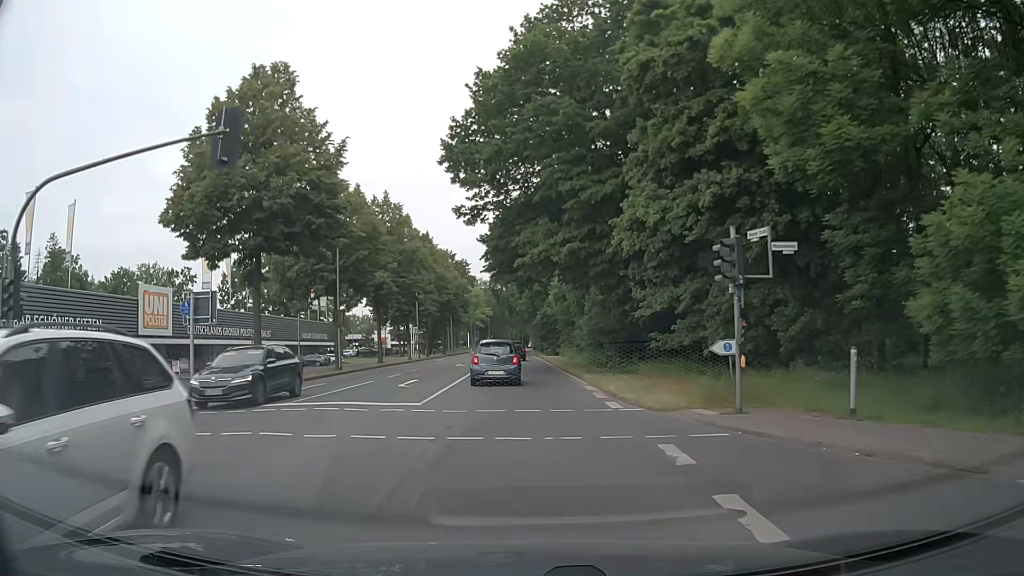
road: secondary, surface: asphalt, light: Day
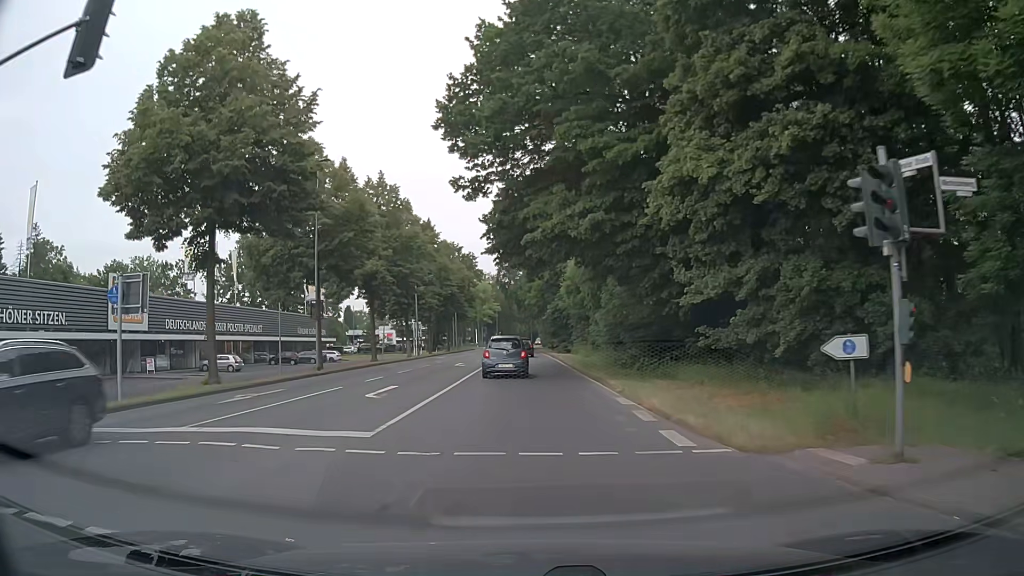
(-0.1, +5.8) m; -1°
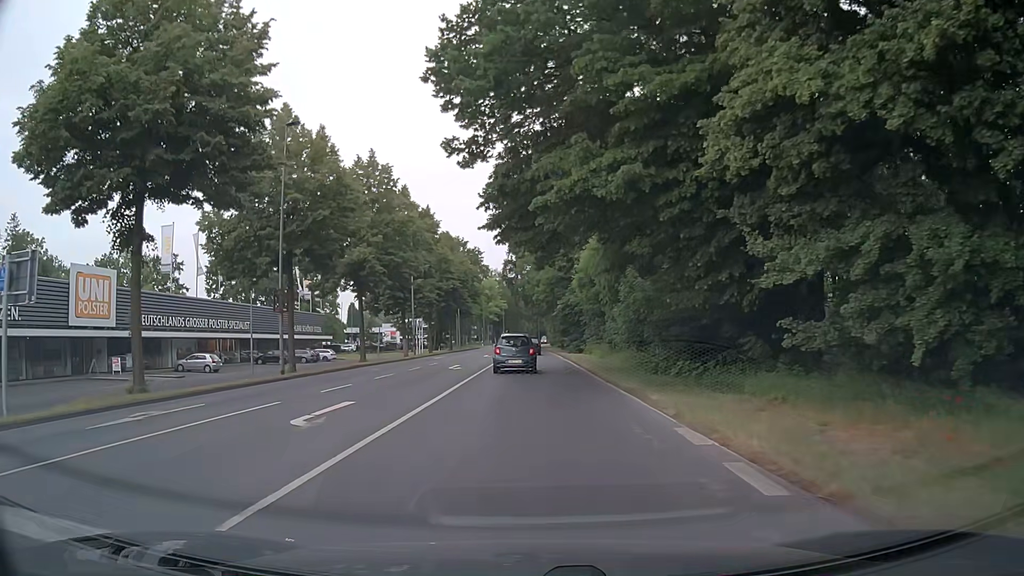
(0.0, +6.0) m; -1°
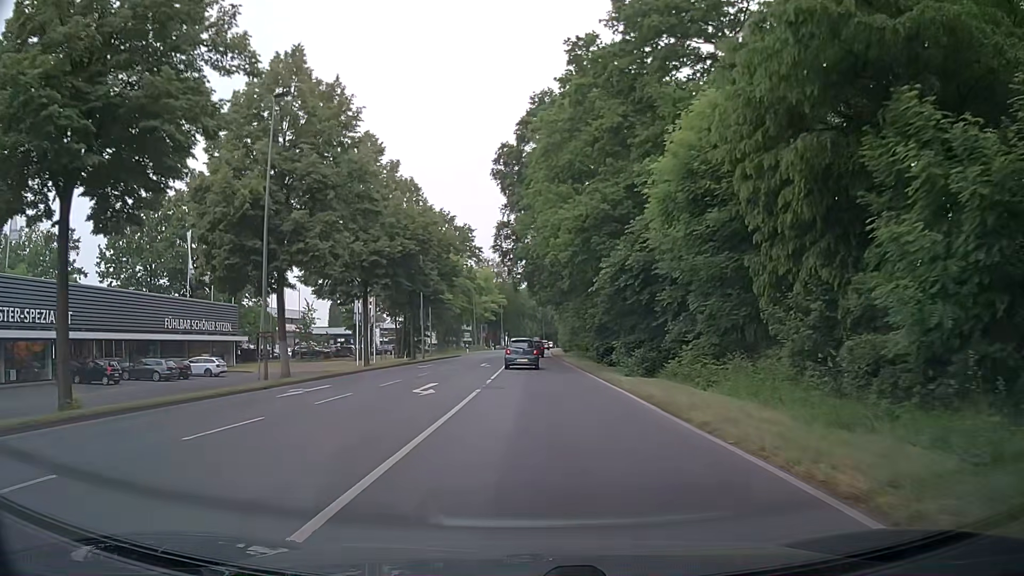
(-0.2, +32.9) m; 0°
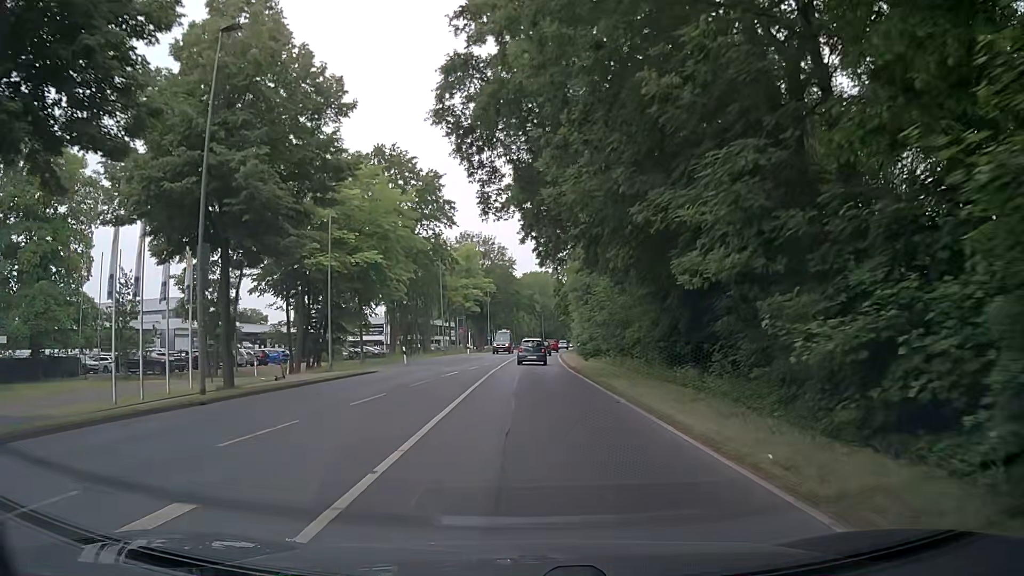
(+0.2, +36.6) m; 0°
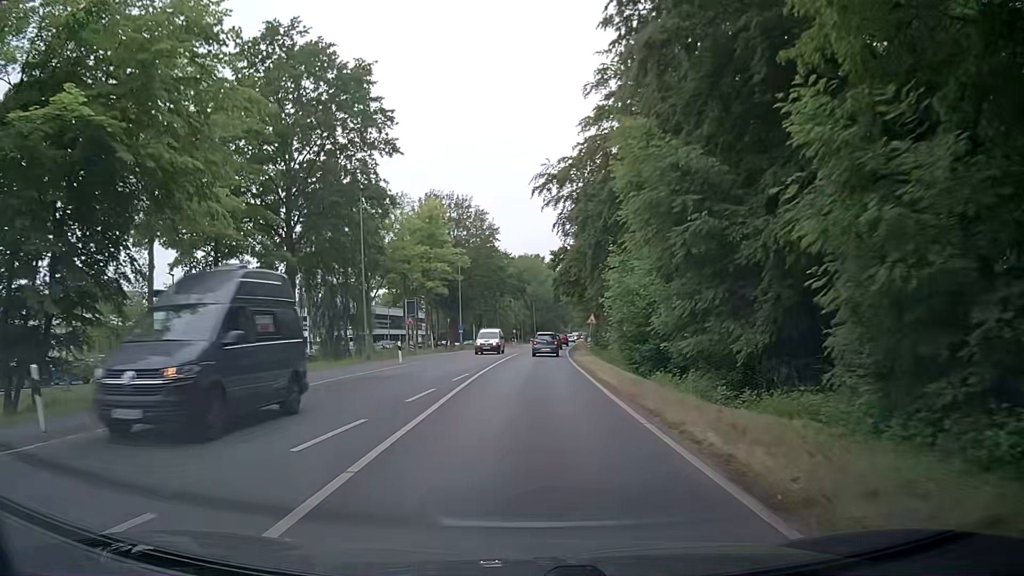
(+0.5, +30.6) m; +1°
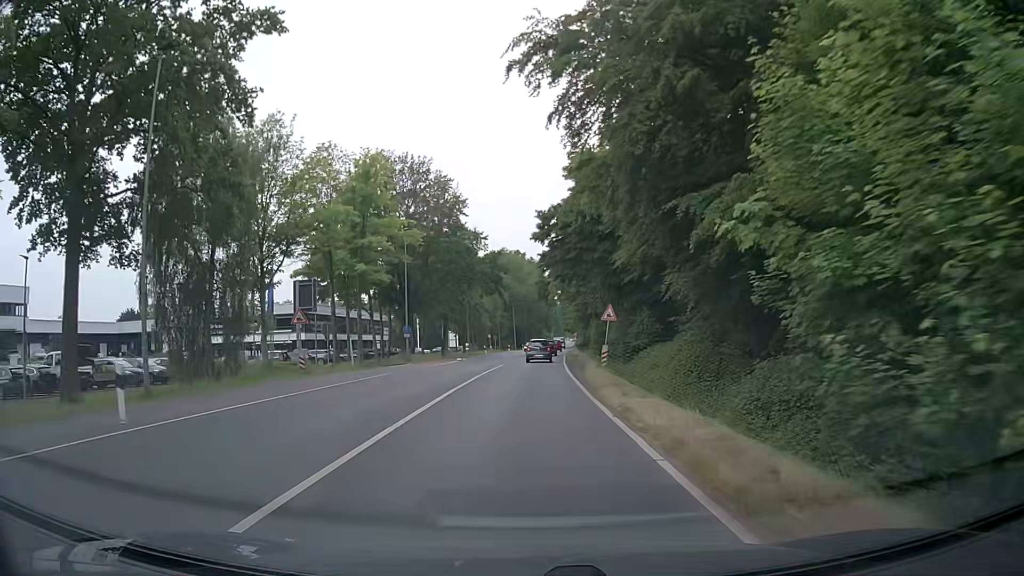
(+0.3, +23.0) m; +2°
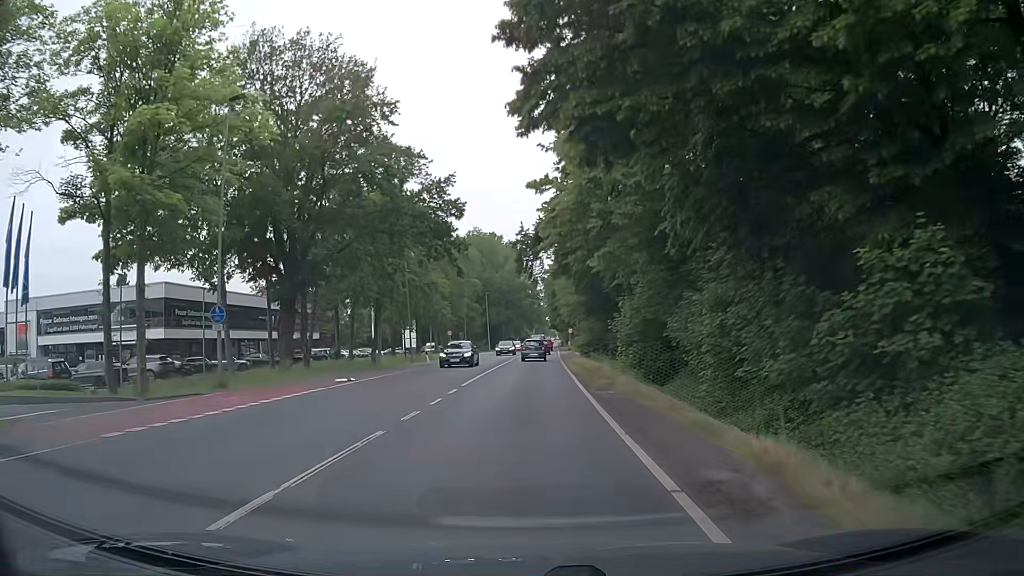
(0.0, +30.1) m; +2°
(0, +10) (0, +20) (0, +30) (0, +40) (0, +50) (0, +60) (0, +70) (+1, +80) (+1, +90) (+1, +100) m
